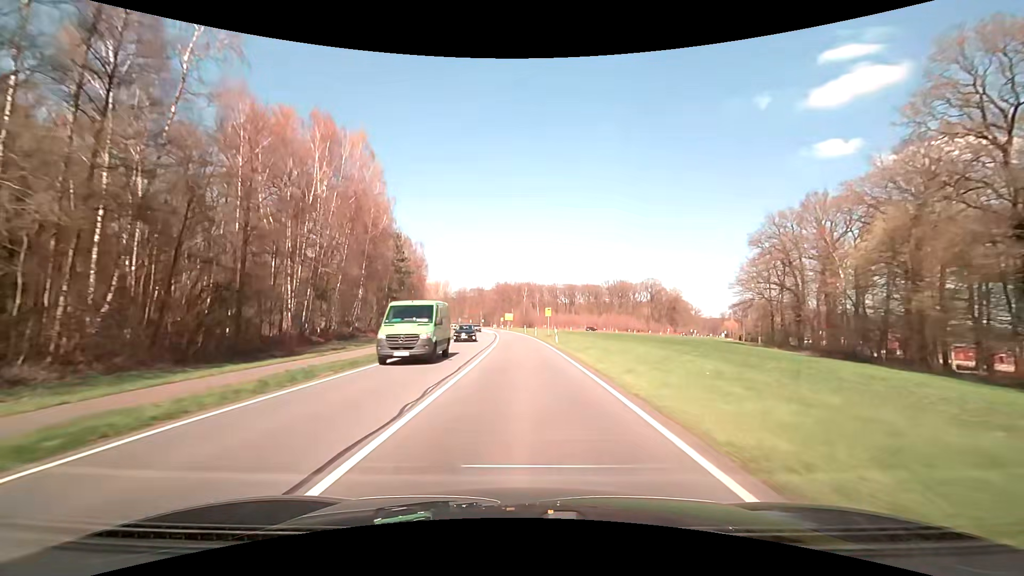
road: primary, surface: asphalt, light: Day
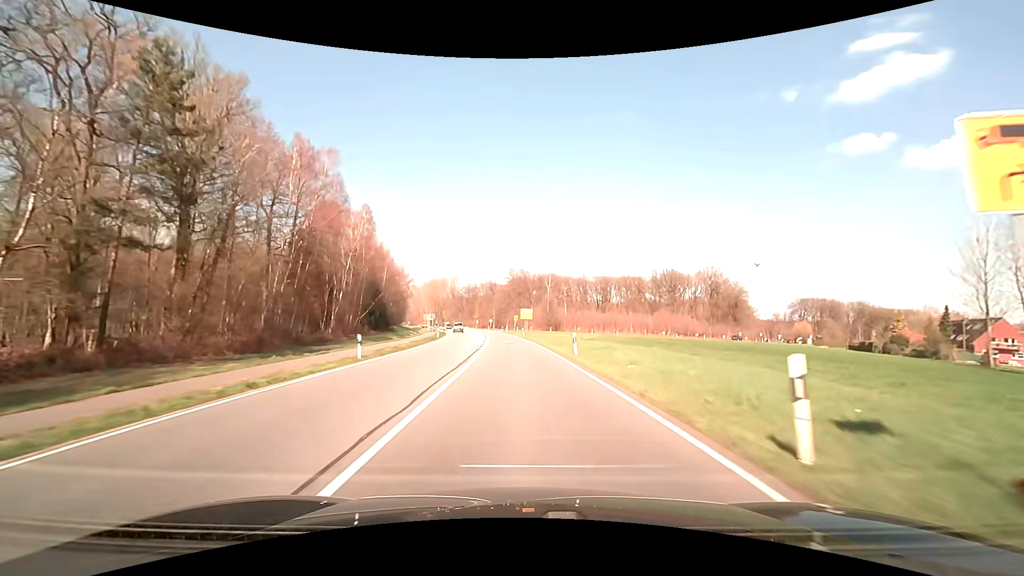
(-1.0, +54.0) m; -2°
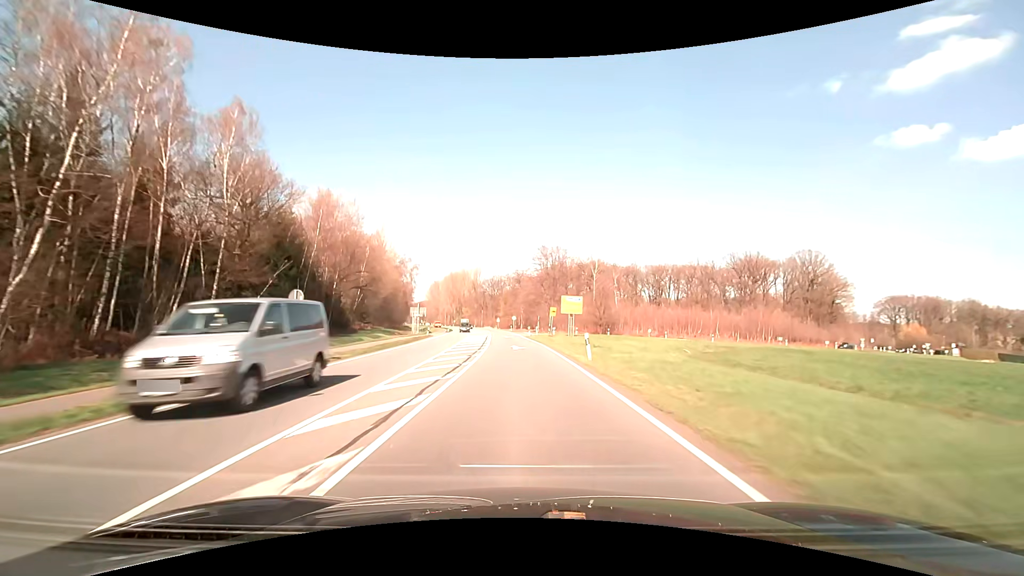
(-1.2, +43.0) m; -3°
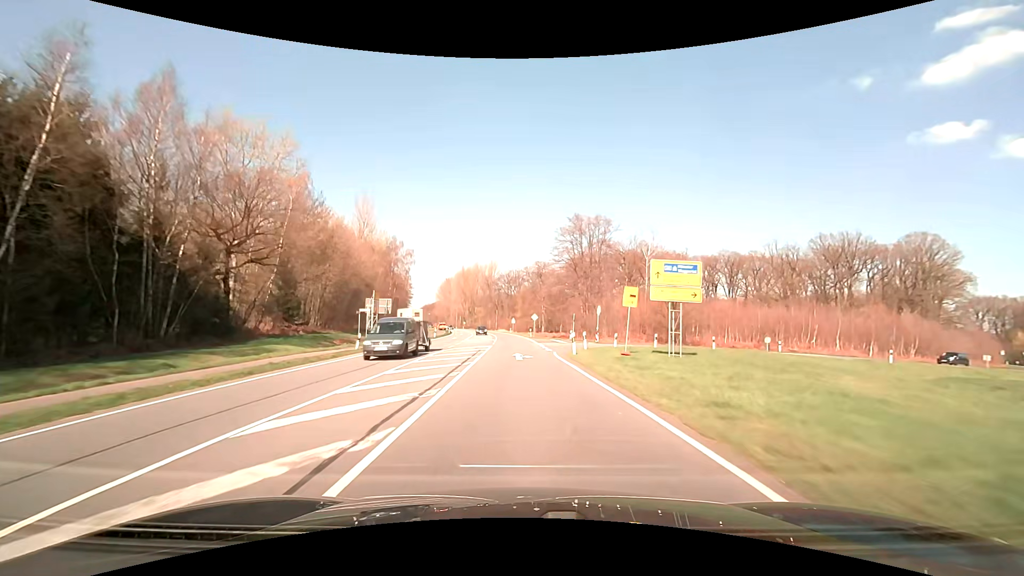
(-0.8, +32.2) m; -3°
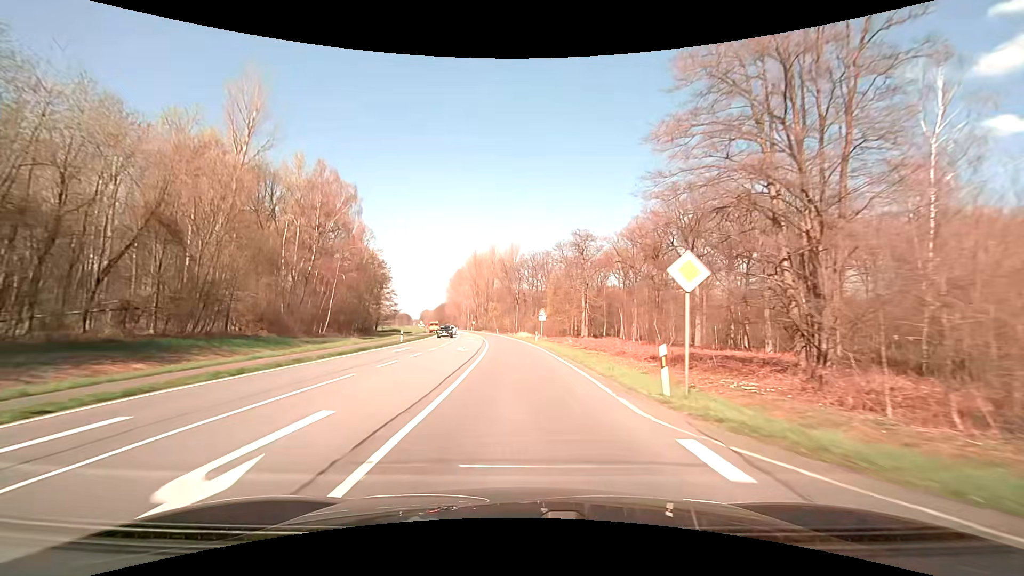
(-1.2, +53.5) m; -3°
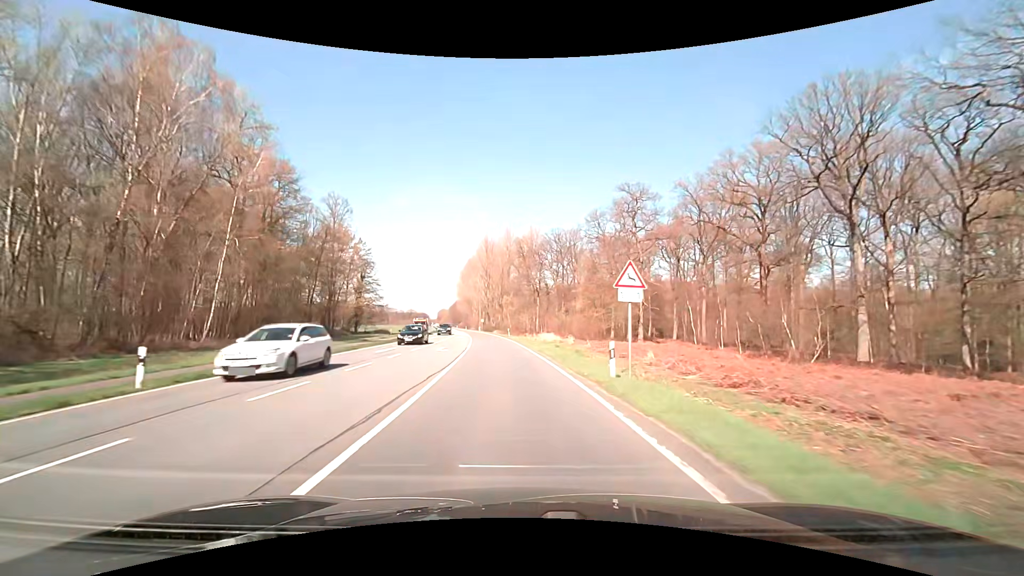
(-0.5, +32.1) m; -2°
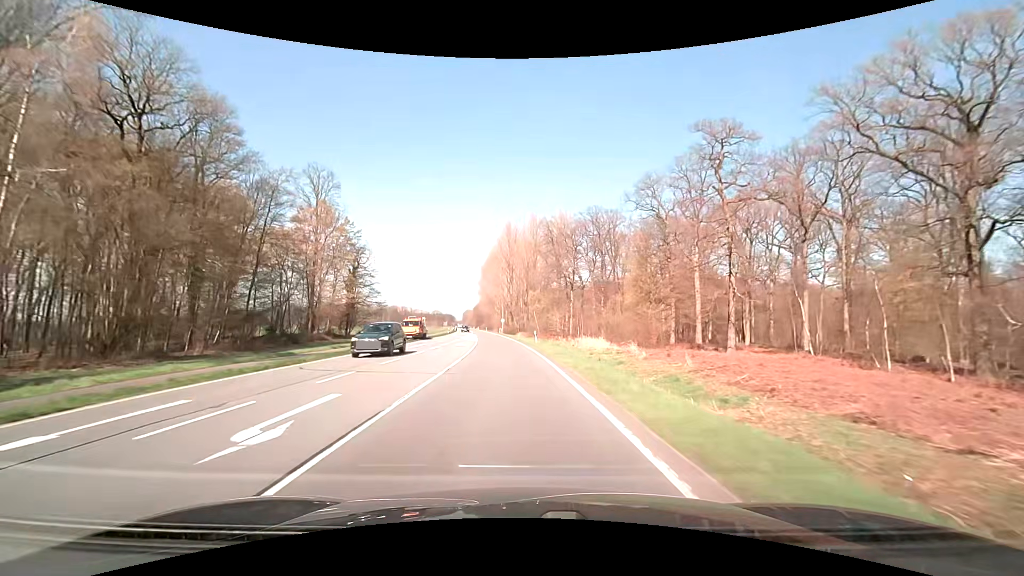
(-0.6, +21.4) m; -3°
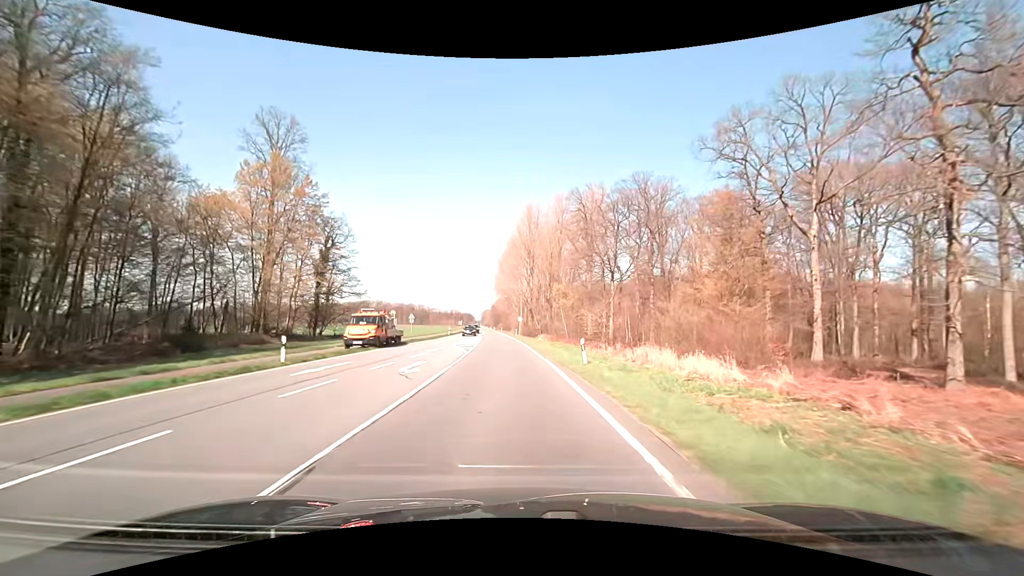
(-0.5, +21.4) m; -2°
(0, +10) (0, +20) (-1, +30) (-1, +40) (-2, +50) (-3, +60) (-4, +70) (-4, +80) (-5, +90) (-6, +100) m
